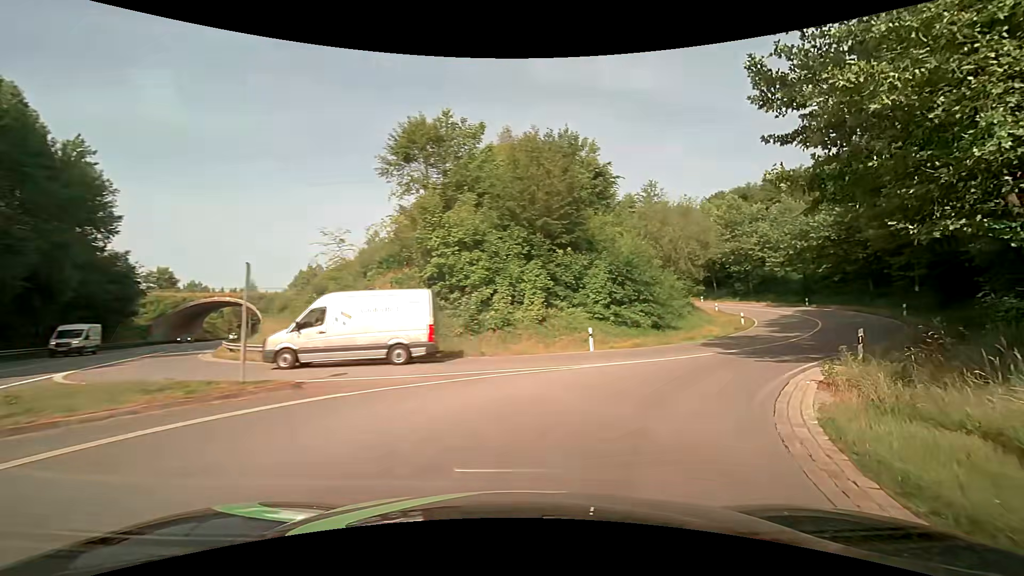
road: primary_link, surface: asphalt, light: Day
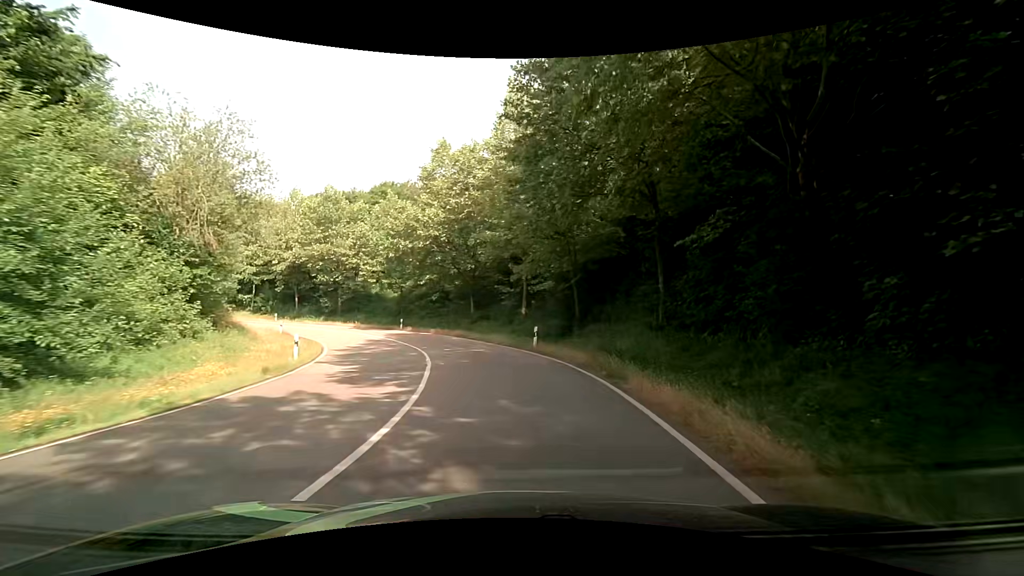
(+8.9, +19.3) m; +45°
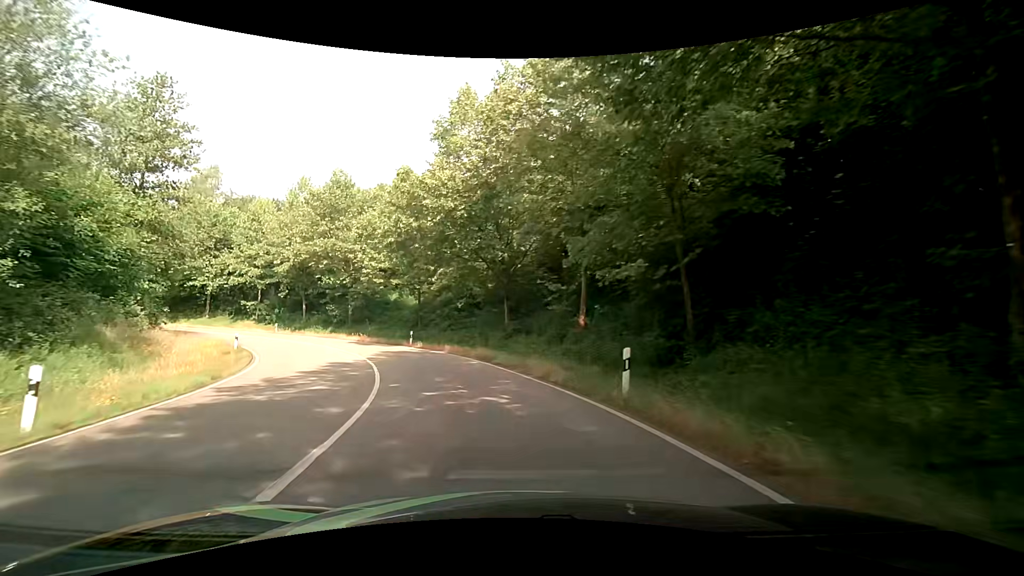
(-0.6, +12.9) m; -7°
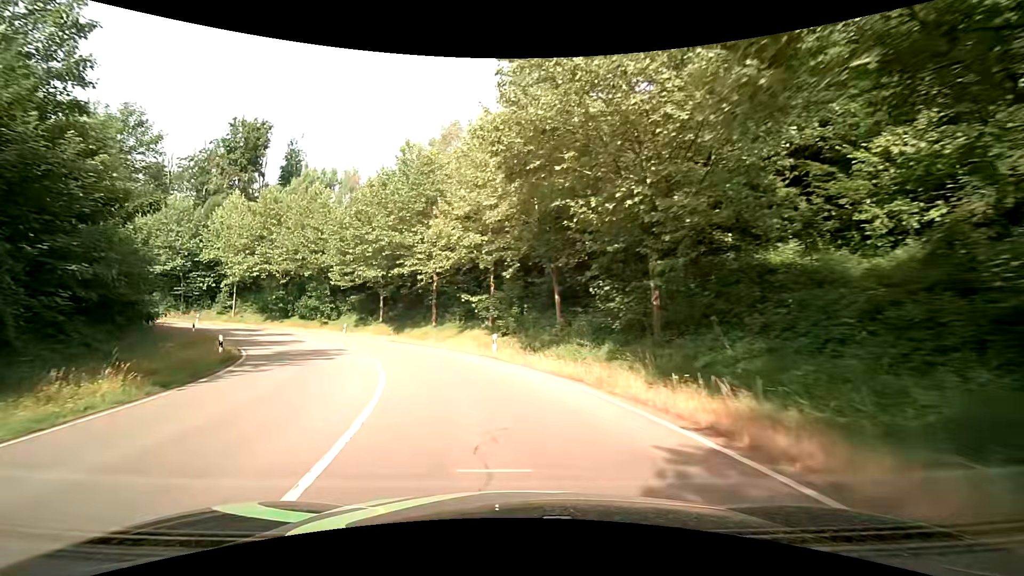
(-10.2, +33.5) m; -34°
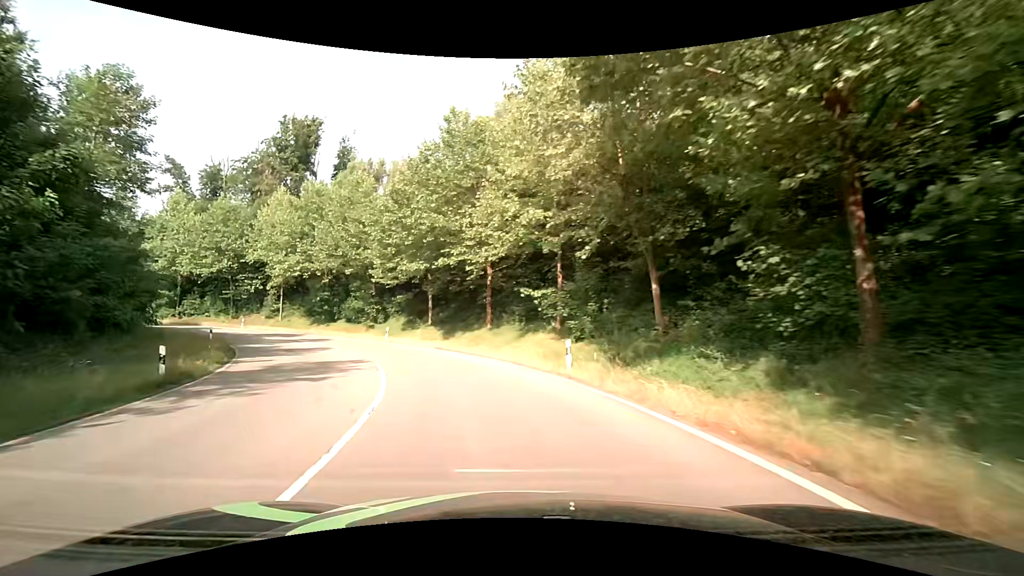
(-0.5, +7.5) m; -8°
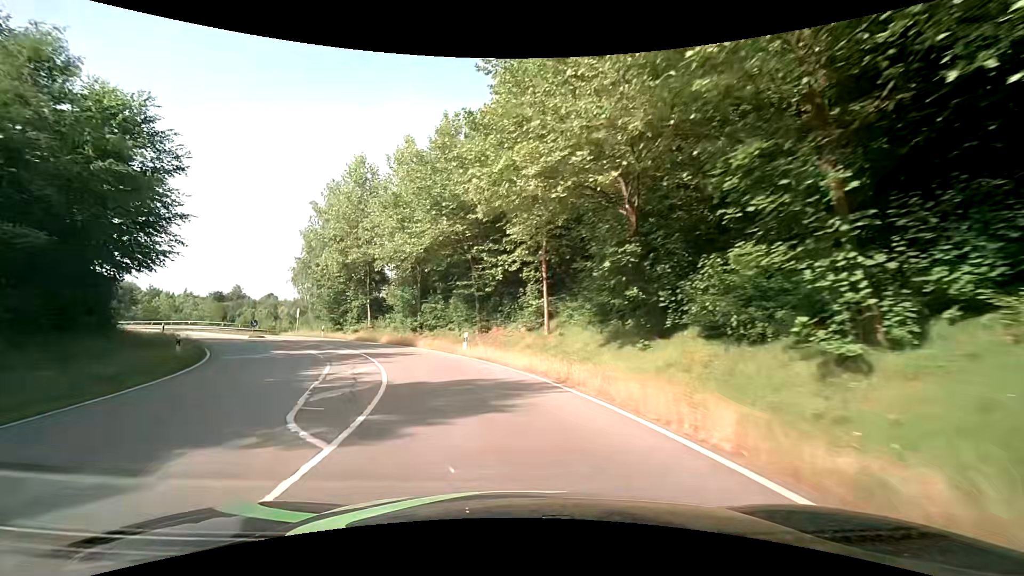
(-11.9, +35.7) m; -37°
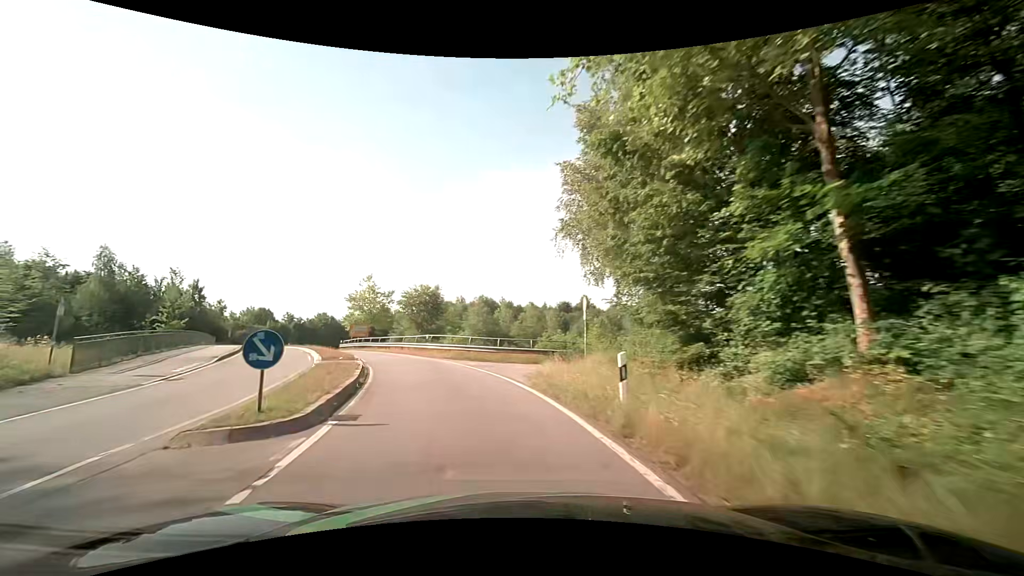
(-12.0, +35.9) m; -39°
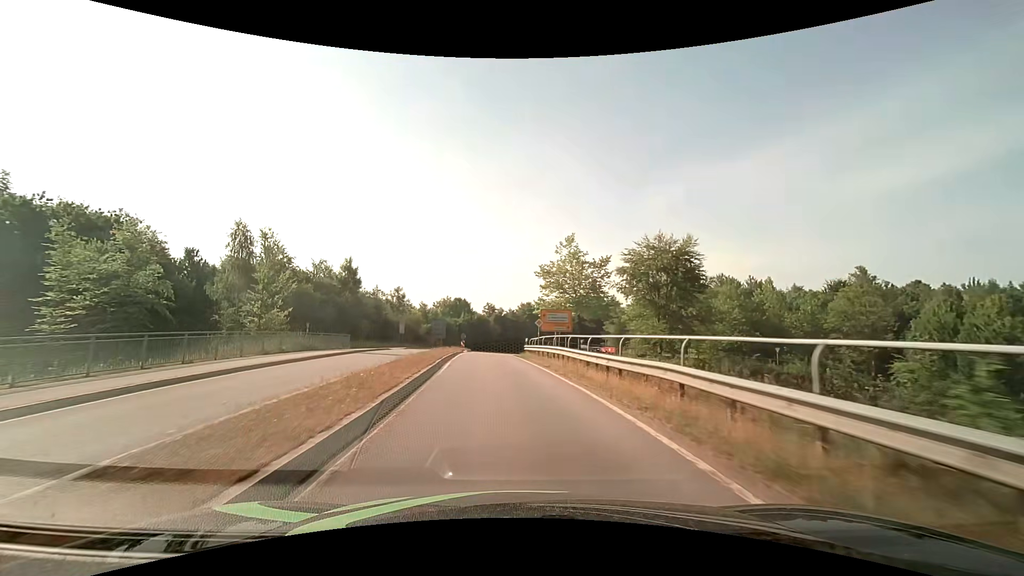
(-7.4, +30.1) m; -24°
(0, +10) (-1, +20) (-2, +30) (-2, +40) (-2, +50) (-2, +60) (-1, +70) (0, +80) (+2, +90) (+5, +99) m
